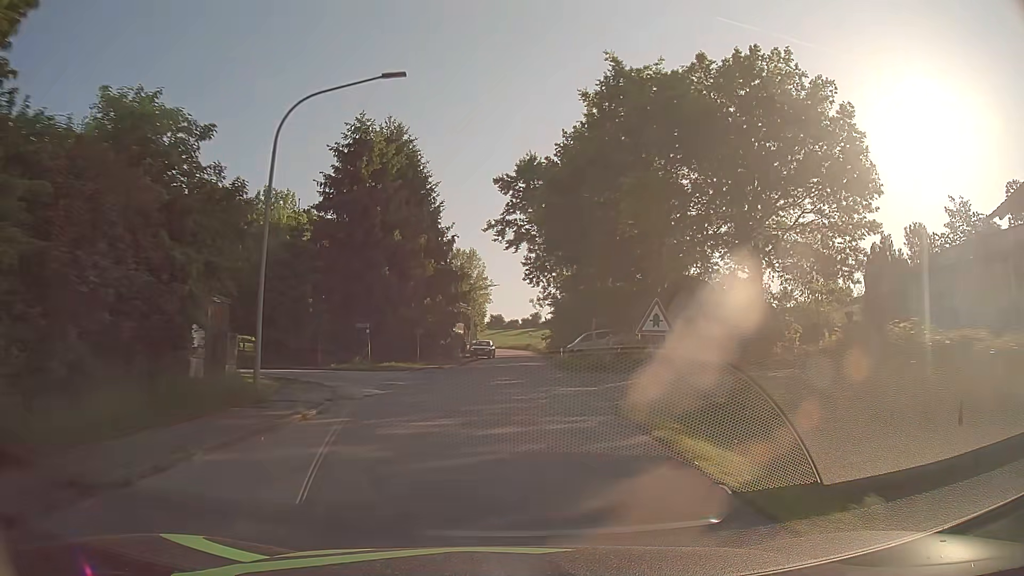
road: tertiary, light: Day
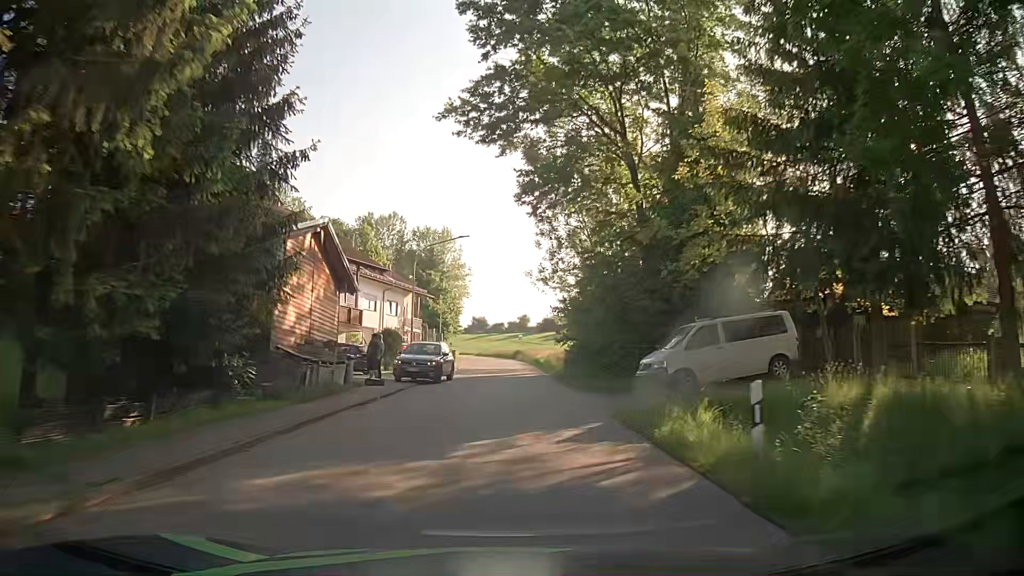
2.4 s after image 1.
(+0.5, +34.3) m; +1°
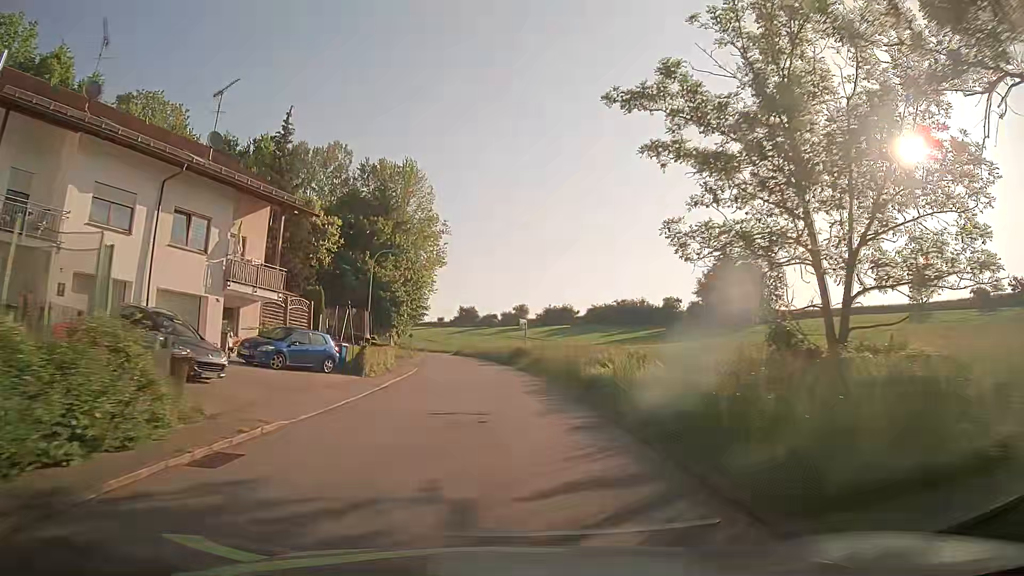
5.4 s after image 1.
(+0.5, +41.4) m; +1°
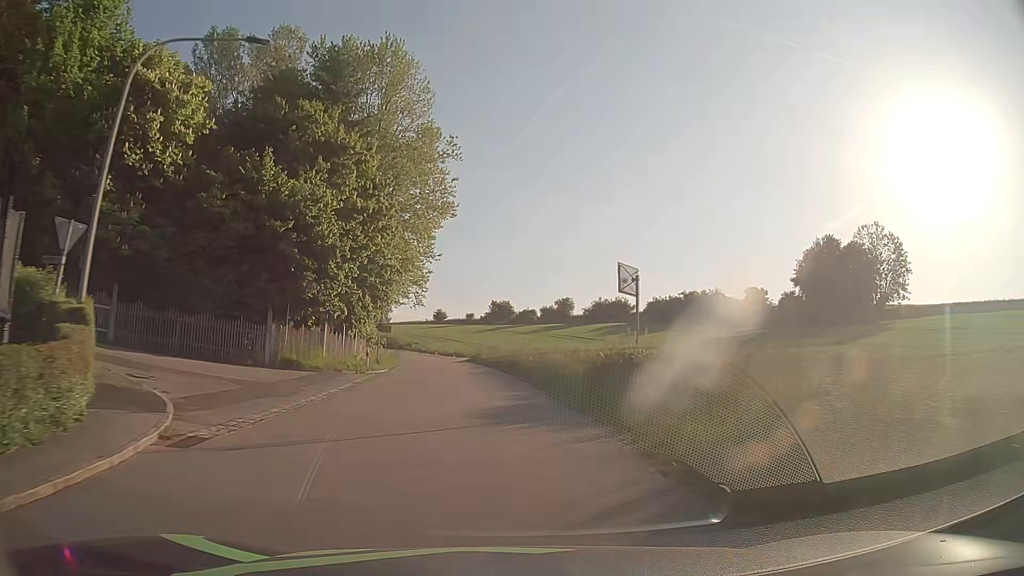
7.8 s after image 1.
(-0.6, +33.3) m; -3°
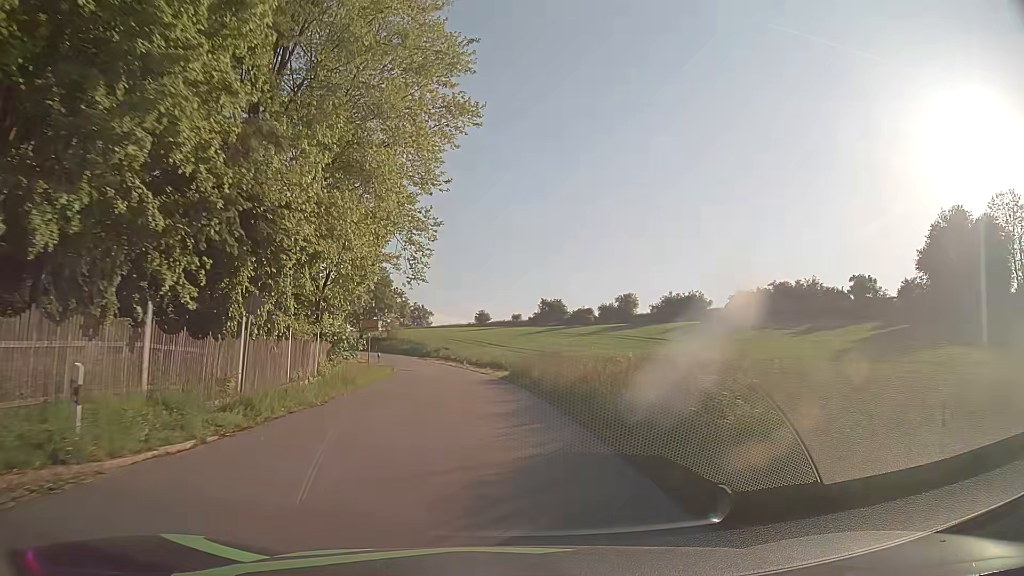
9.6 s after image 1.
(-0.9, +25.3) m; -4°
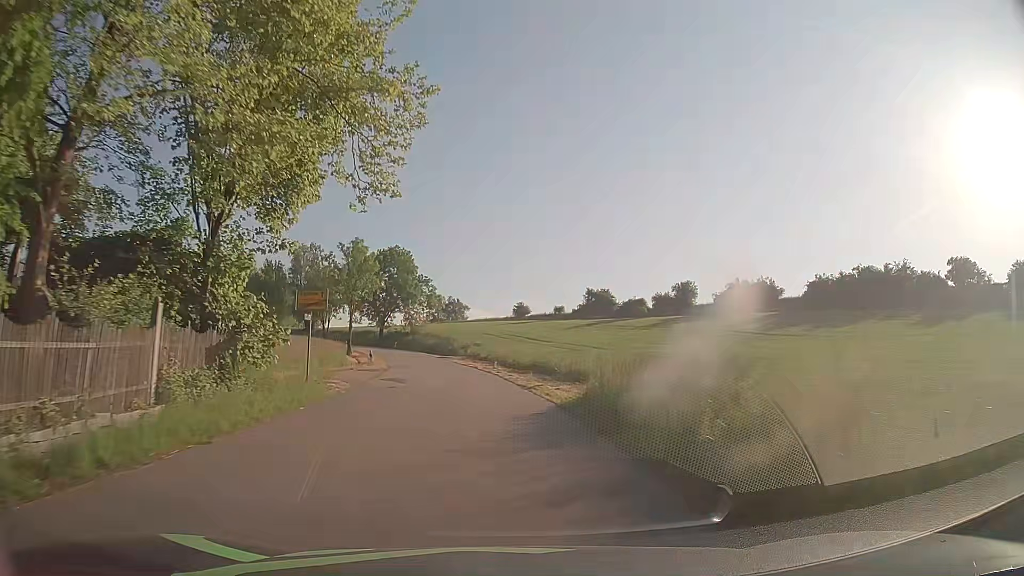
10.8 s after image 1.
(-0.4, +17.6) m; -3°
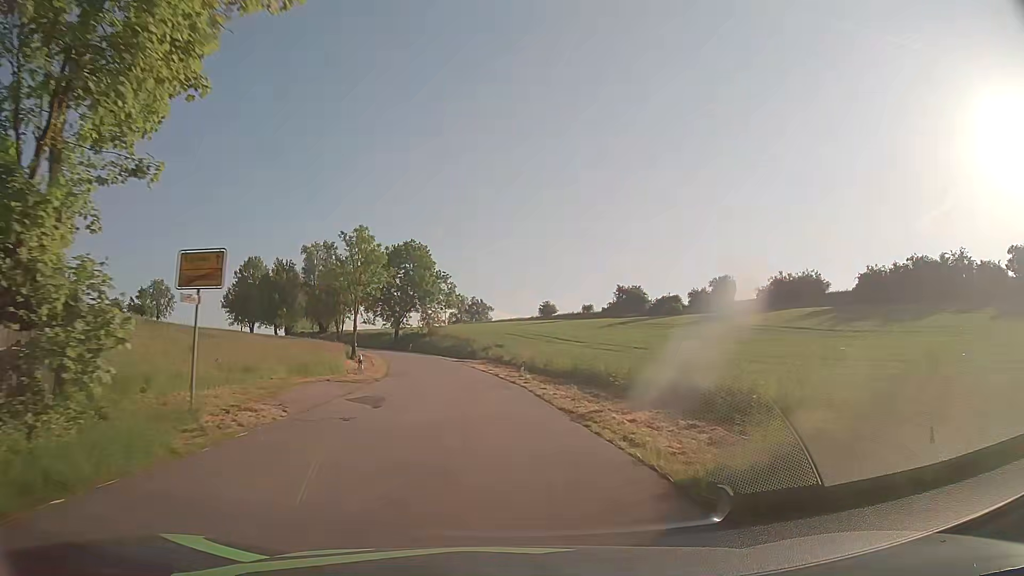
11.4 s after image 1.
(-0.2, +9.1) m; -2°
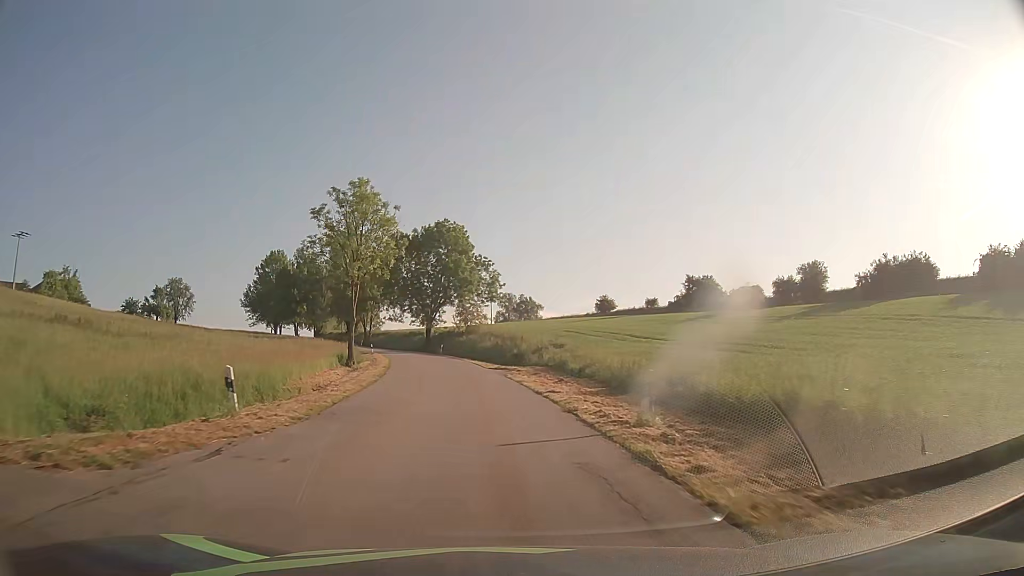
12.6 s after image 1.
(-0.7, +18.8) m; -4°
(0, +10) (-1, +20) (-2, +30) (-3, +40) (-5, +50) (-7, +59) (-9, +69) (-12, +79) (-15, +88) (-19, +97) m
